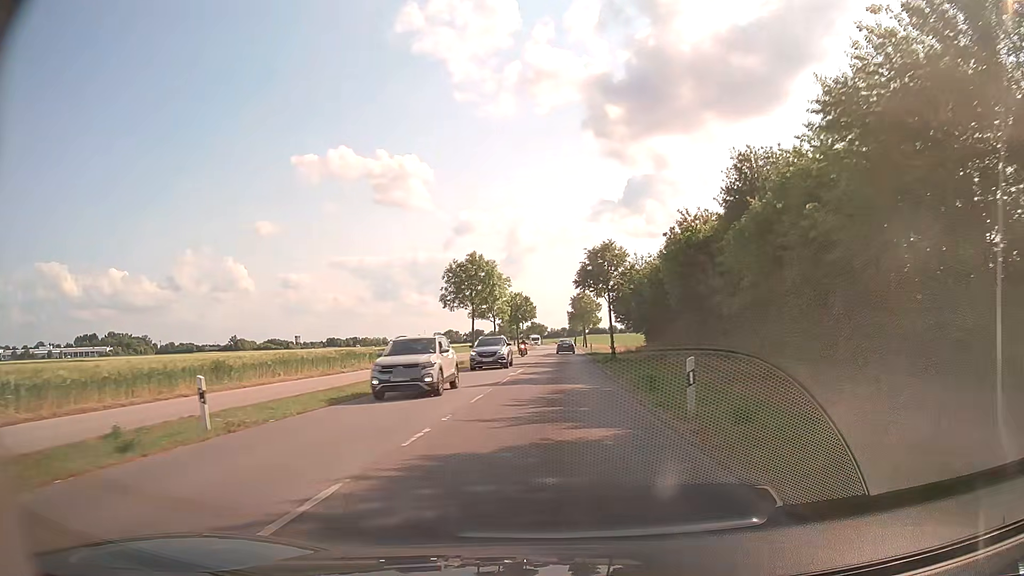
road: tertiary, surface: asphalt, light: Day
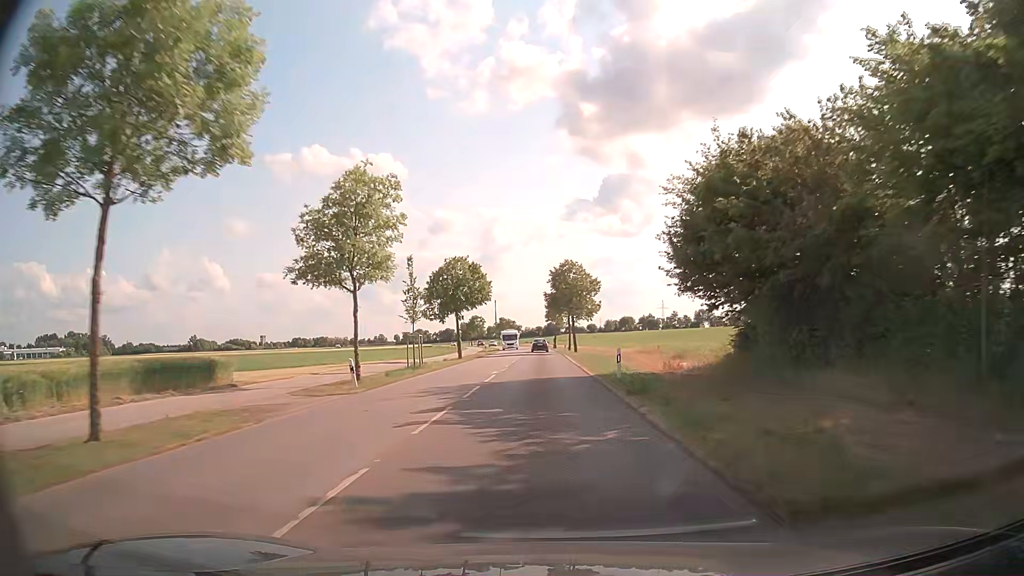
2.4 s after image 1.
(+1.0, +41.1) m; +2°
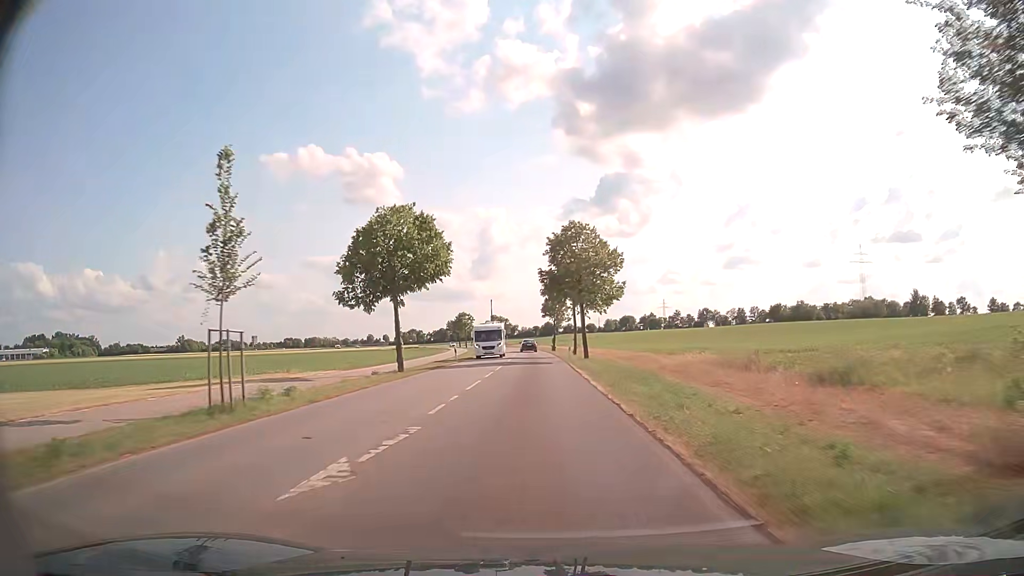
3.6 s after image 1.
(+0.1, +21.4) m; +1°
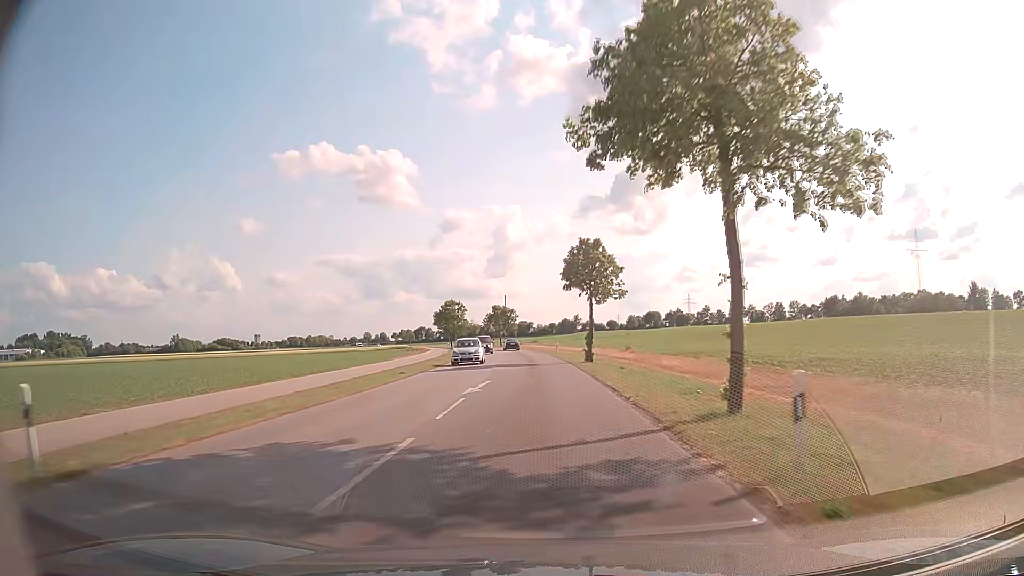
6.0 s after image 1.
(-0.7, +43.2) m; -2°
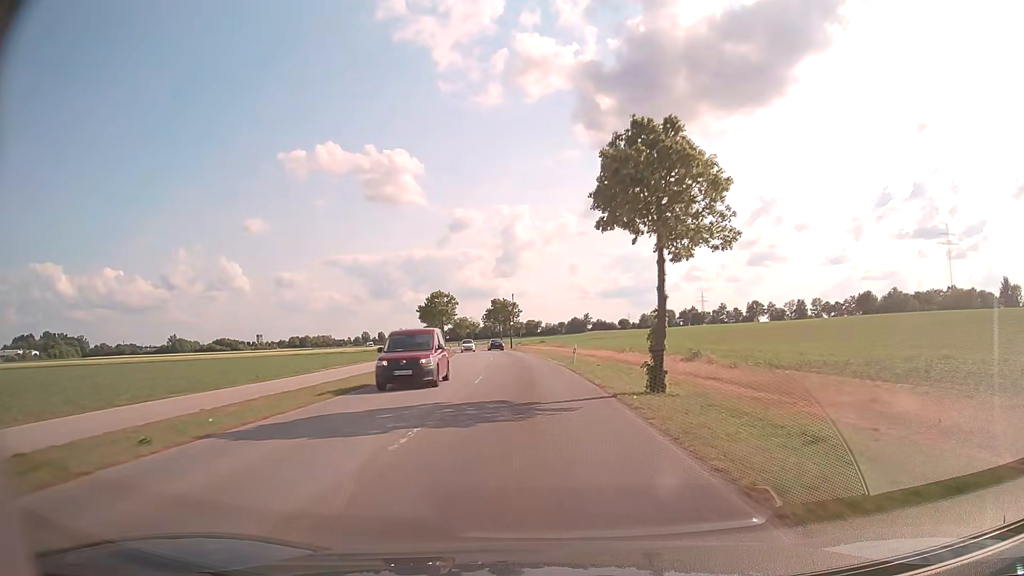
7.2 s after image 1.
(0.0, +21.1) m; 0°
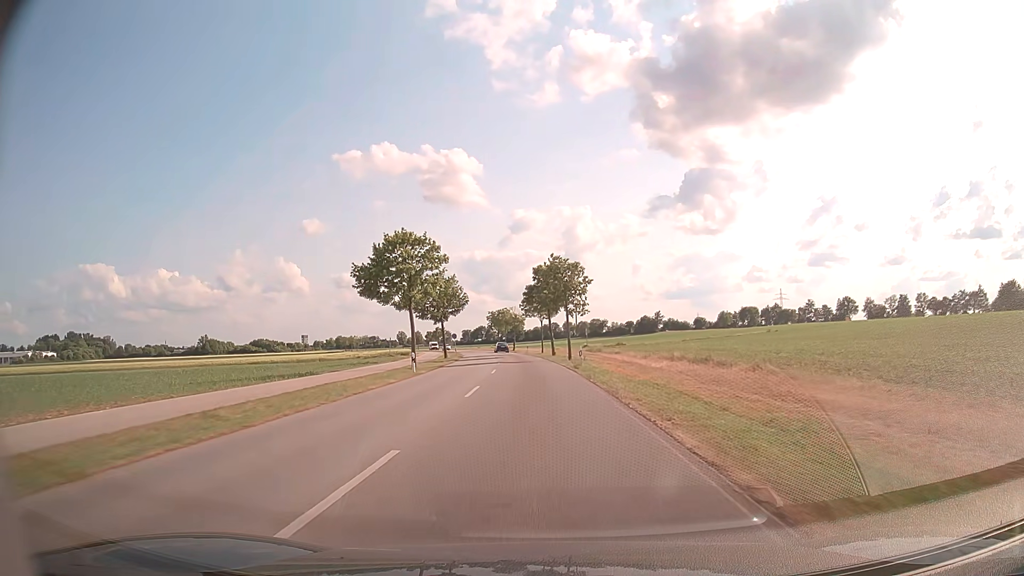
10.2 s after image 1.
(-2.2, +52.0) m; -5°
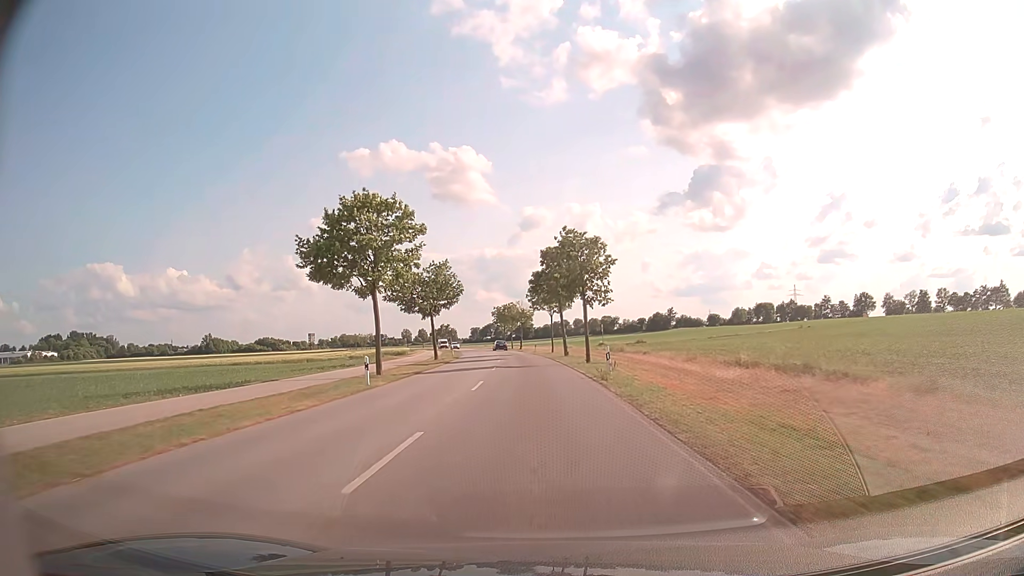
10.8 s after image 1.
(-0.1, +10.6) m; -1°
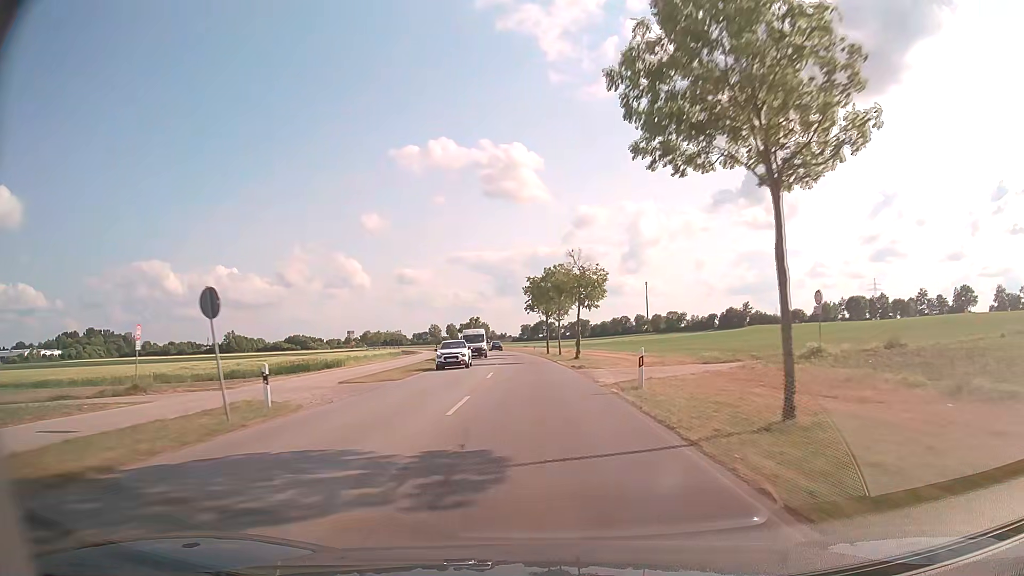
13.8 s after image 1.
(-2.2, +54.0) m; -4°
(0, +10) (0, +20) (-1, +30) (-1, +40) (-2, +50) (-3, +60) (-4, +70) (-5, +80) (-6, +90) (-8, +100) m
